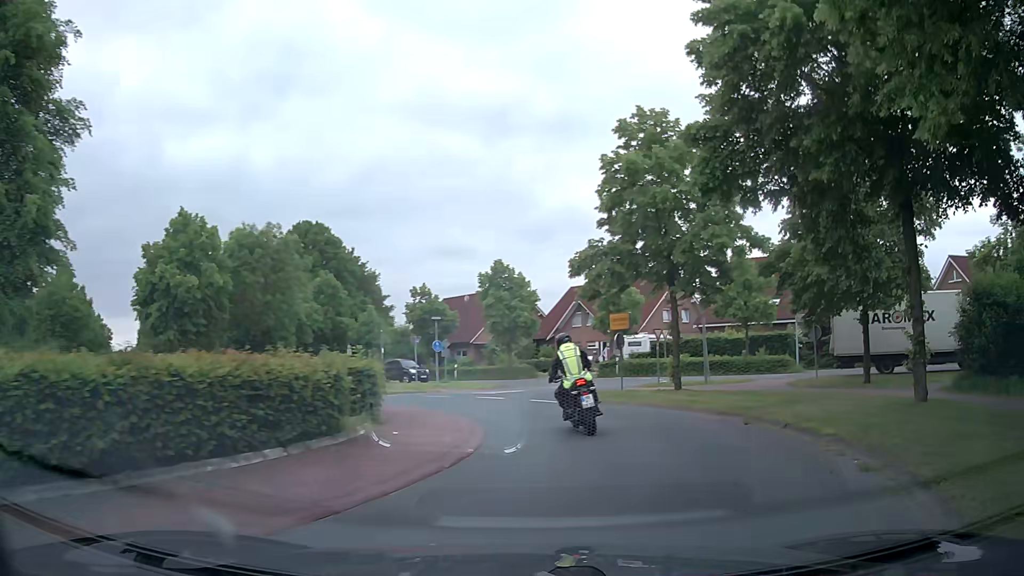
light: Day
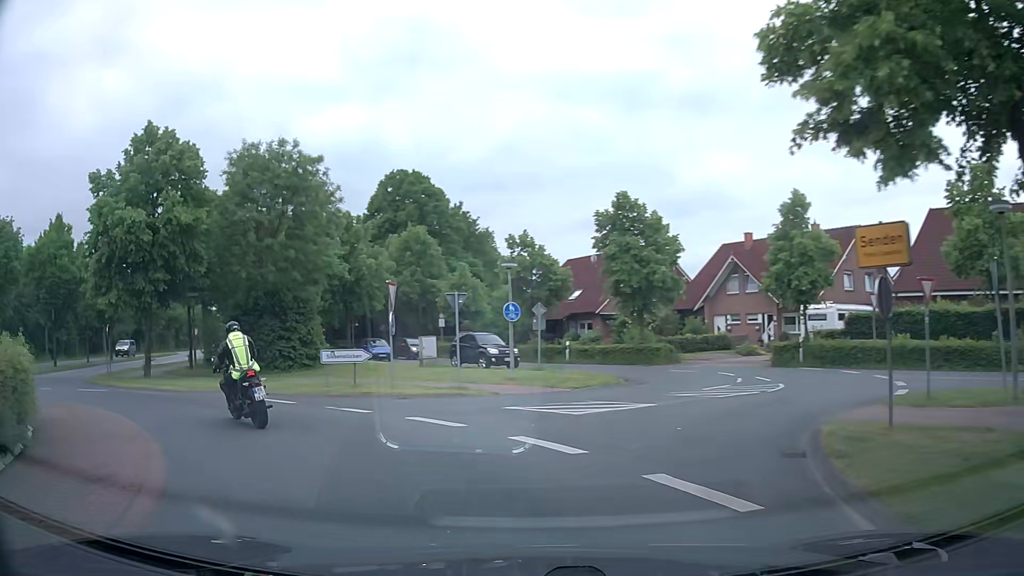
(+0.9, +15.4) m; -10°
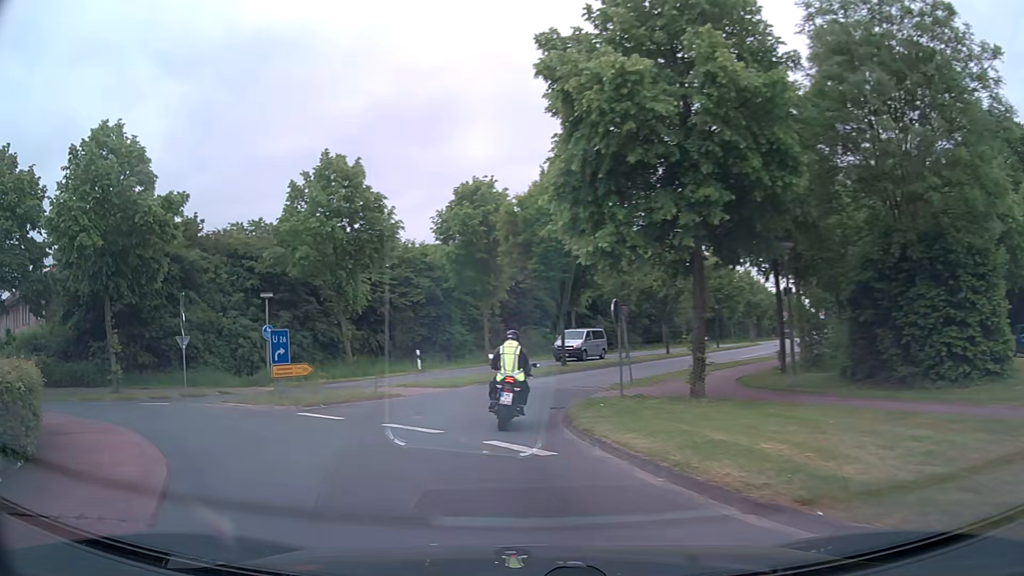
(-6.0, +13.2) m; -50°
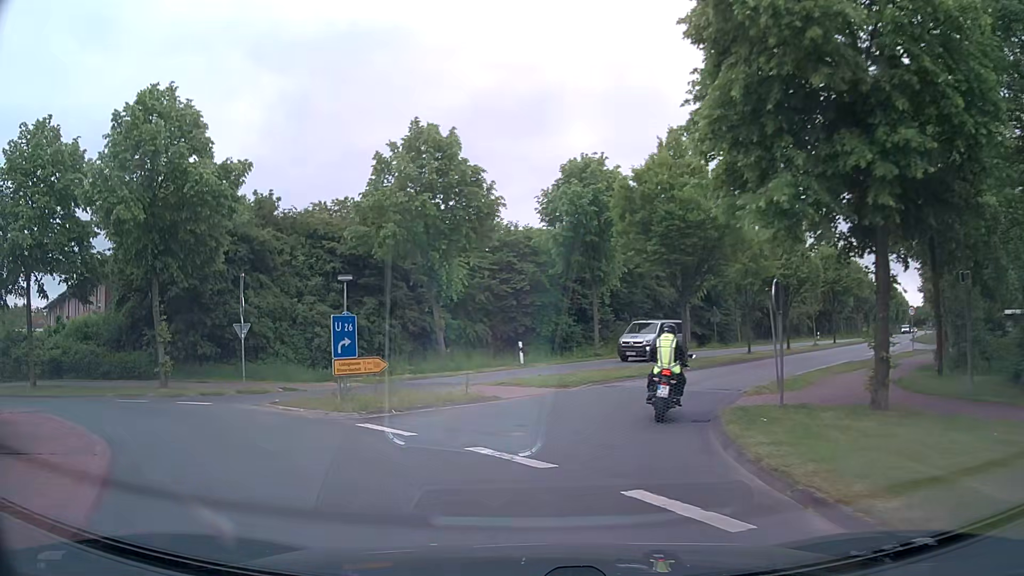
(-0.3, +3.8) m; -9°
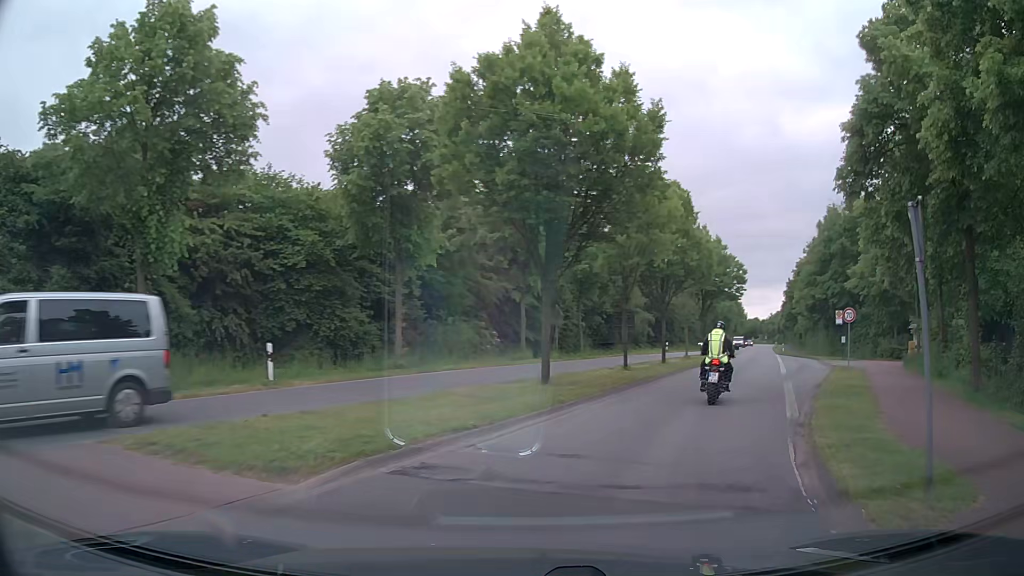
(+0.7, +12.1) m; +14°
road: primary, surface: asphalt
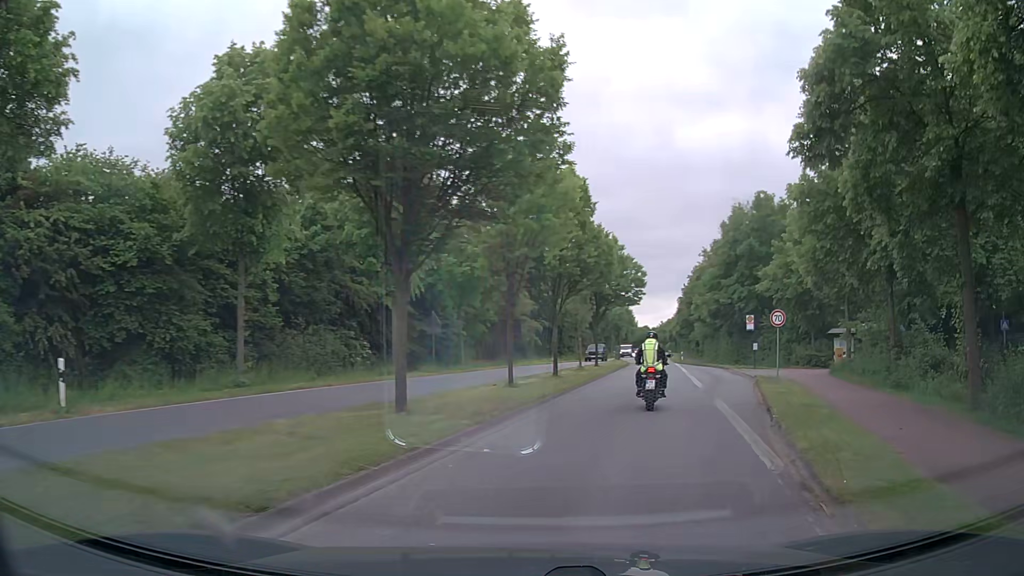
(+0.4, +4.6) m; +11°
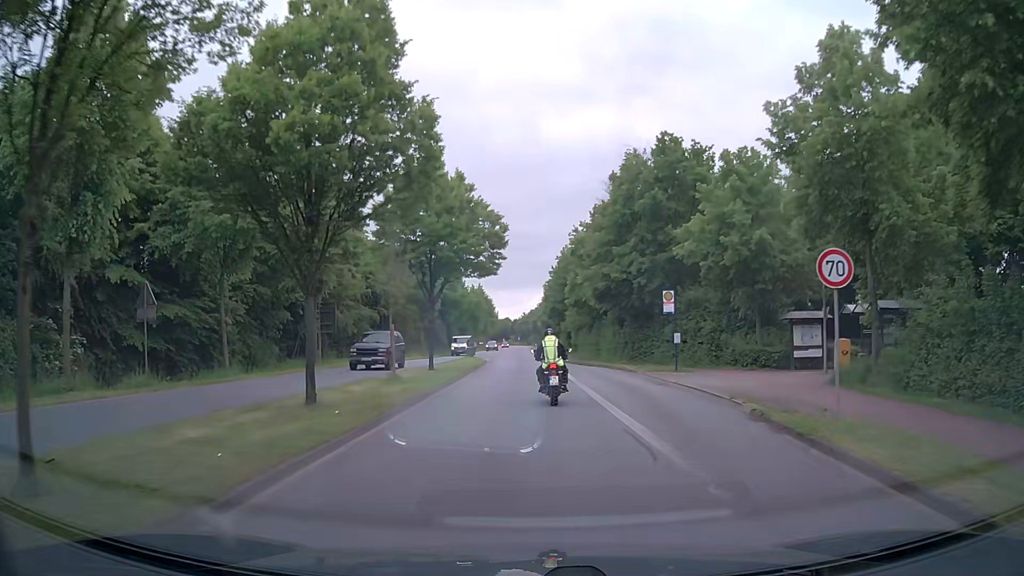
(+2.1, +15.7) m; +11°
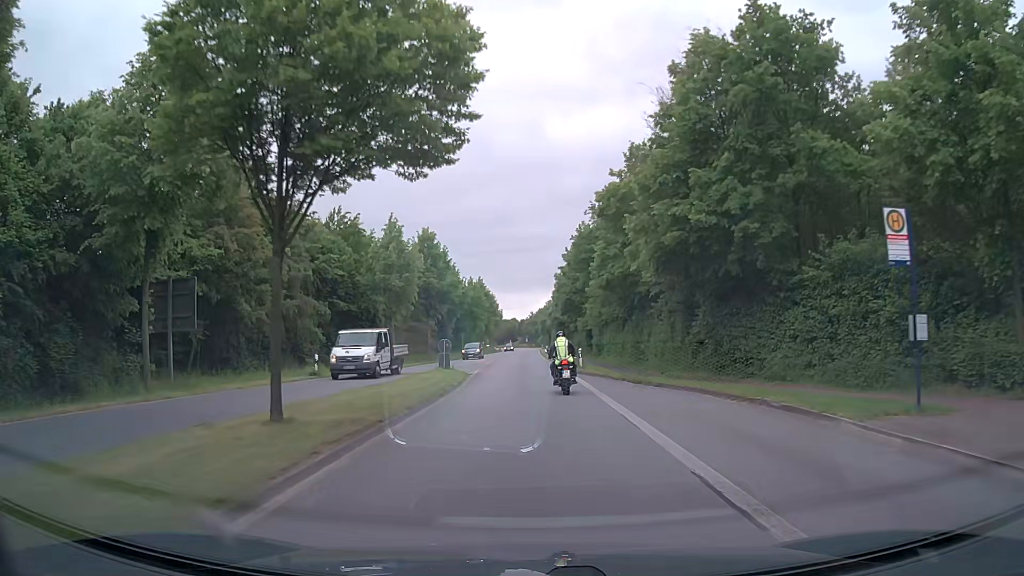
(+0.2, +19.0) m; +1°
(0, +10) (0, +20) (-1, +30) (-1, +40) (-1, +50) (-1, +60) (-1, +70) (-1, +80) (-1, +90) (-1, +100) m
